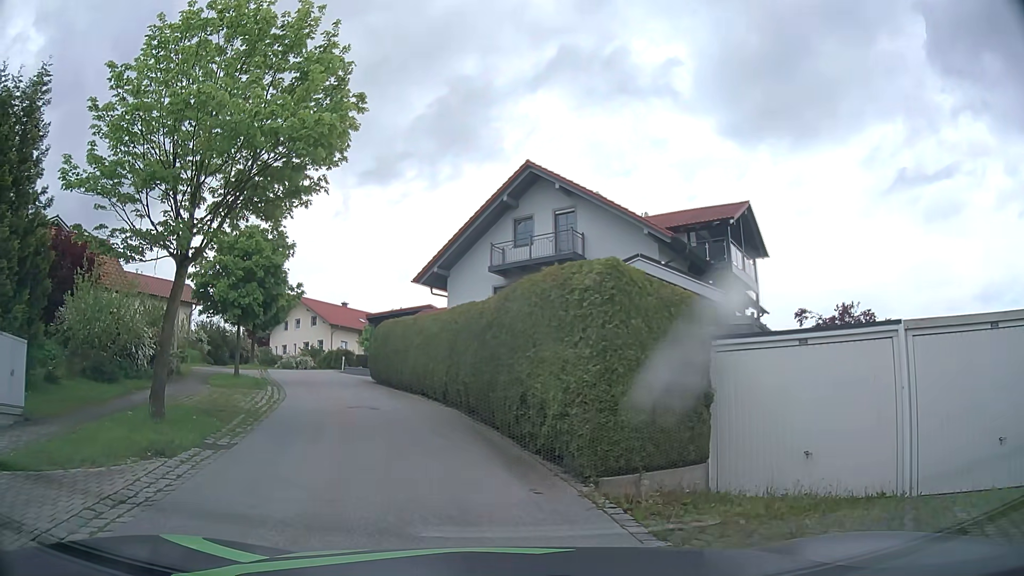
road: residential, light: Day
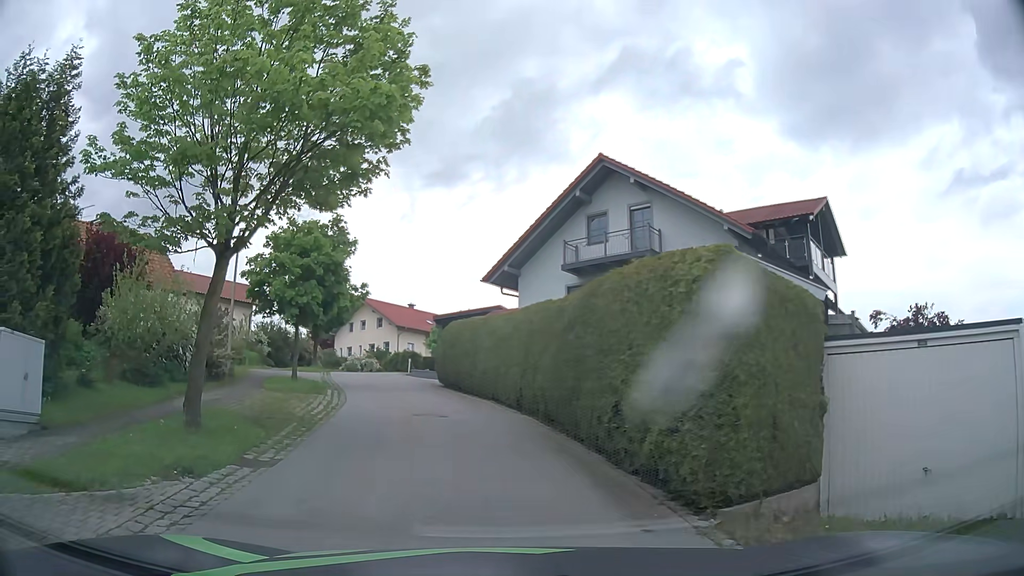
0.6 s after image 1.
(-0.1, +1.4) m; -4°
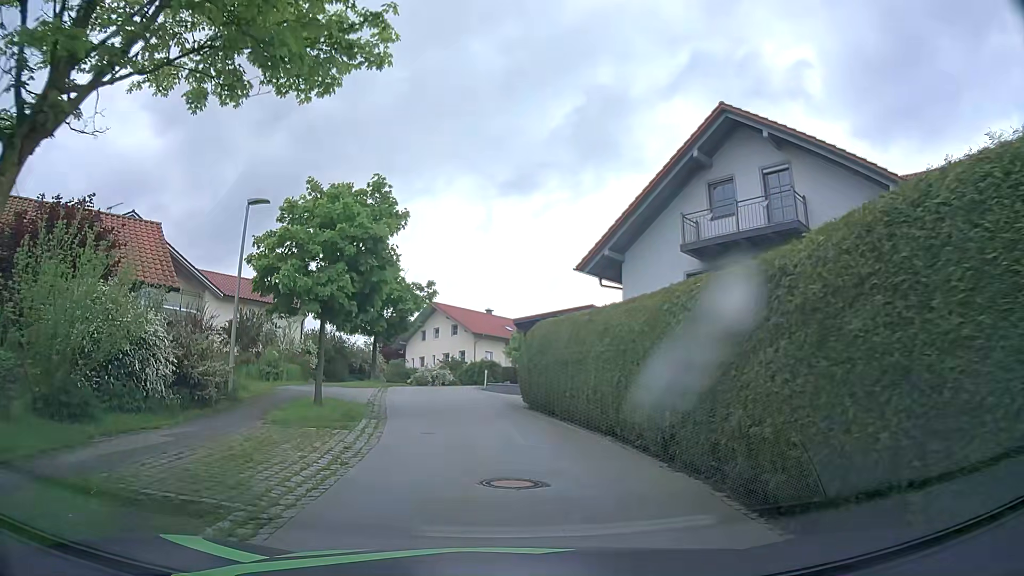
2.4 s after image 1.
(-0.8, +6.6) m; -8°
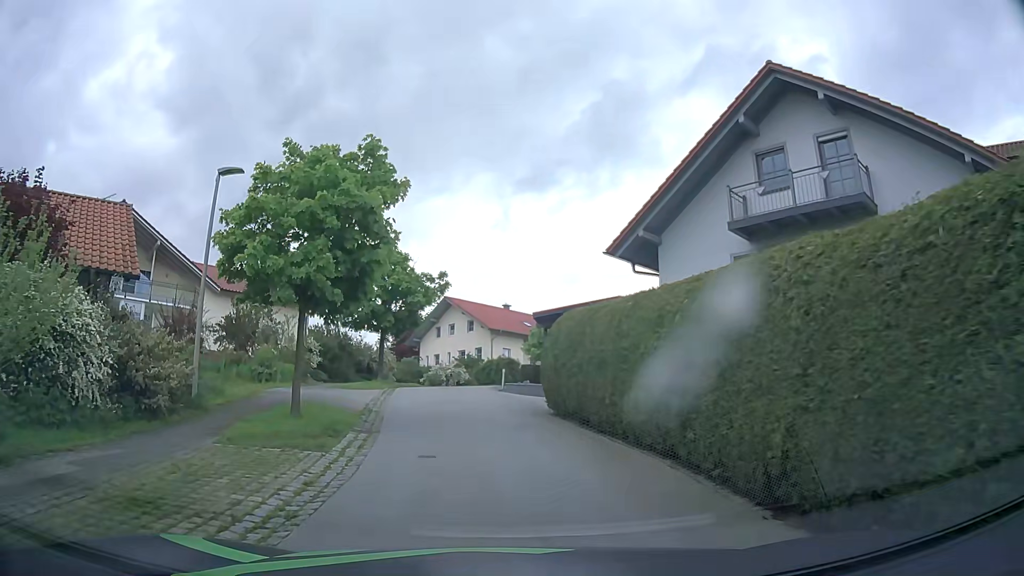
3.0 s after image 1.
(-0.1, +3.1) m; -3°
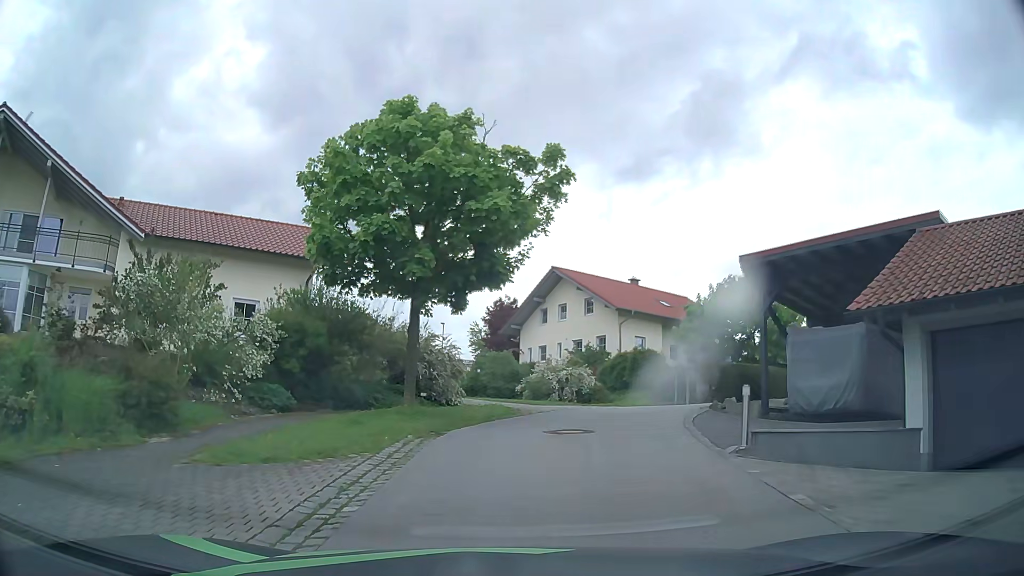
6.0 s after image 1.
(-1.6, +18.7) m; -9°
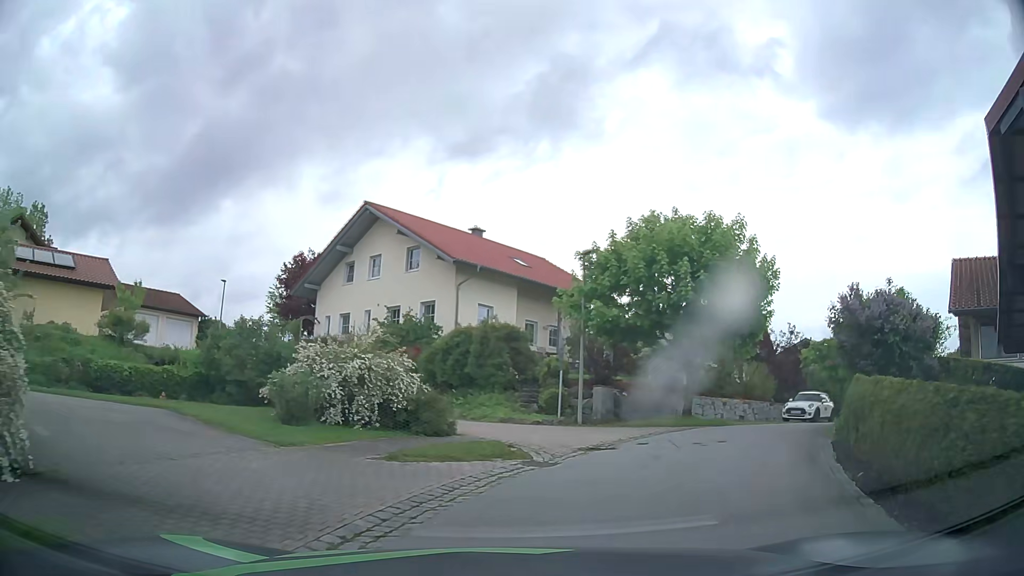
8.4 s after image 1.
(+1.4, +14.7) m; +16°
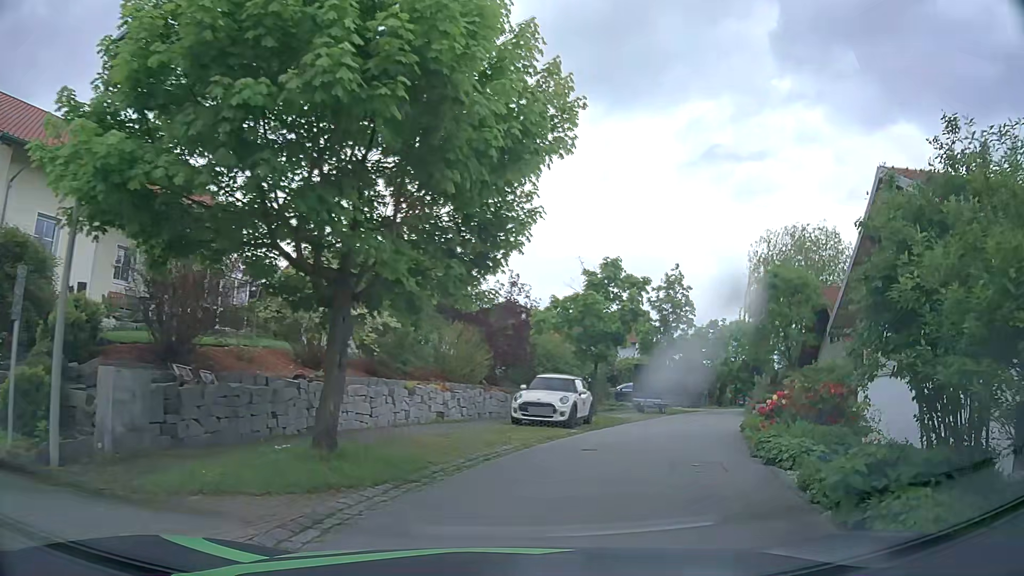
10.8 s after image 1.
(+2.8, +12.3) m; +27°
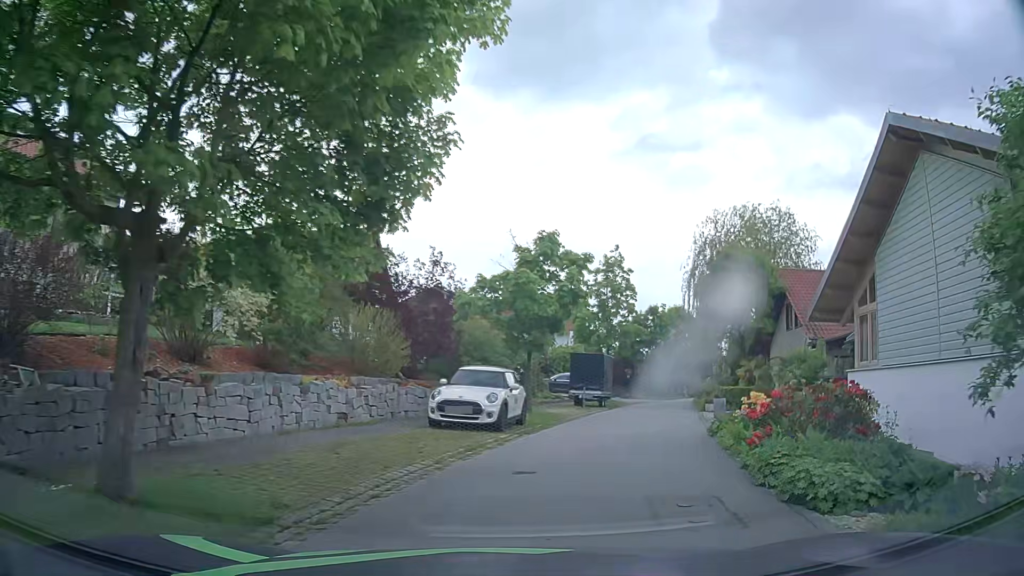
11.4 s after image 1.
(+0.1, +3.2) m; +5°
(+1, +10) (+3, +20) (+6, +29) (+9, +39) (+12, +48) (+16, +58) (+19, +67) (+23, +76) (+26, +86) (+29, +95) m
